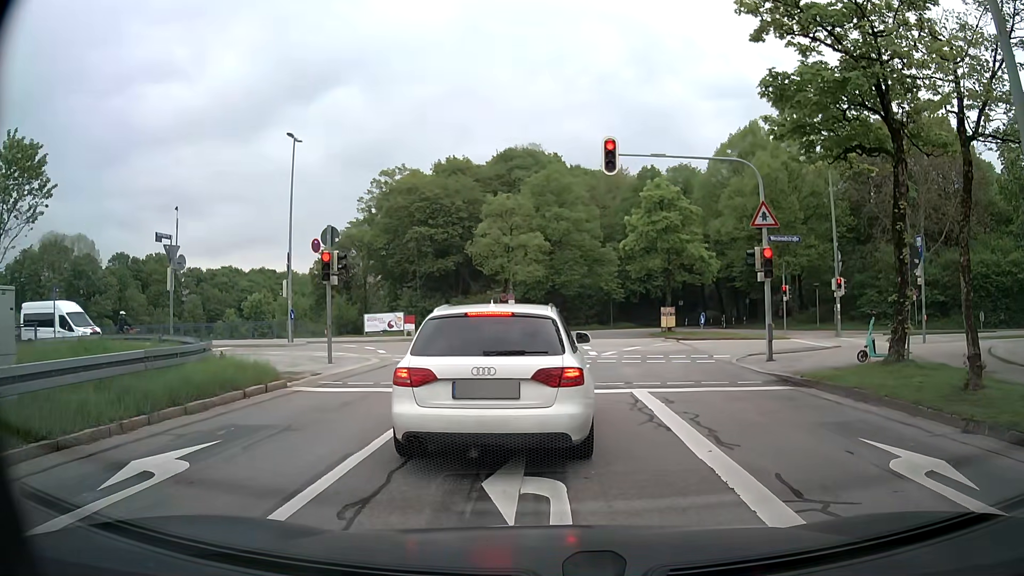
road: secondary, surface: asphalt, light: Day
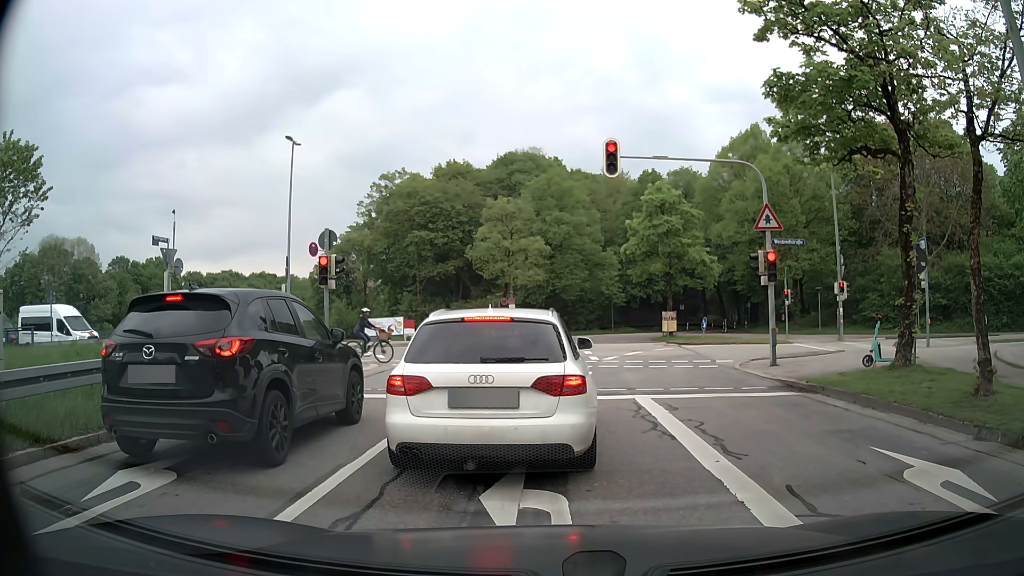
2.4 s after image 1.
(0.0, +0.3) m; 0°
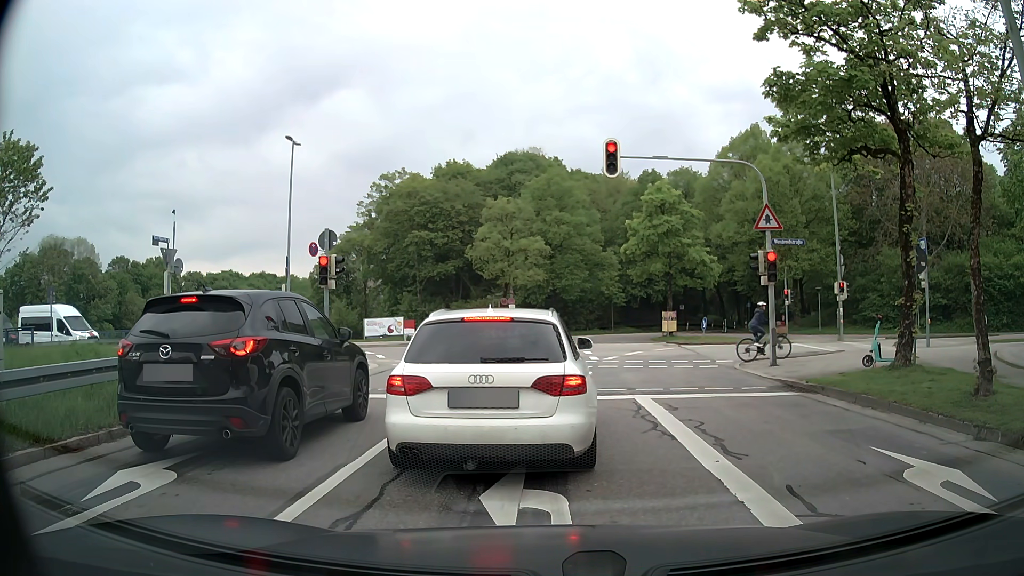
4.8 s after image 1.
(0.0, 0.0) m; 0°
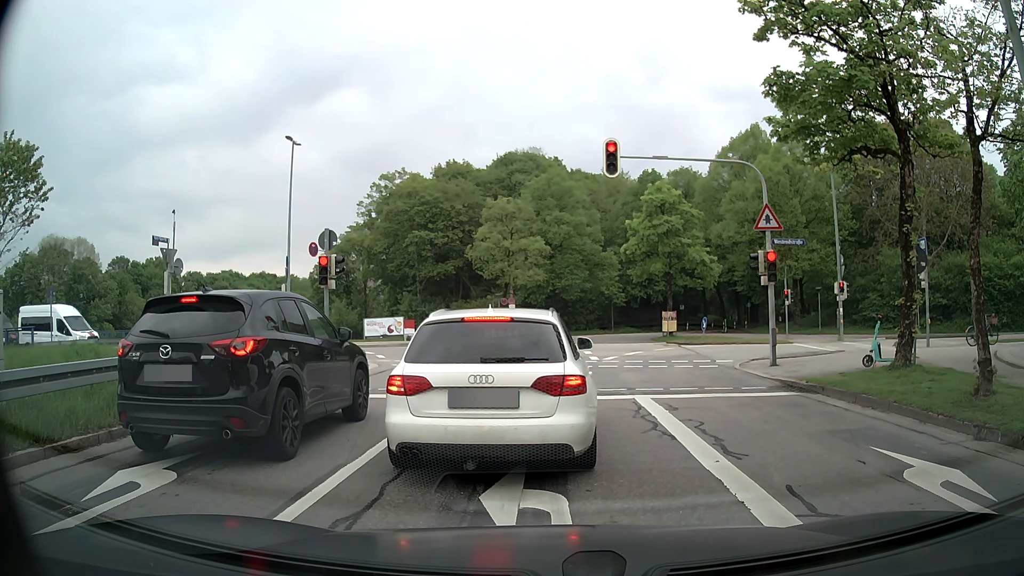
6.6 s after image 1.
(0.0, 0.0) m; 0°
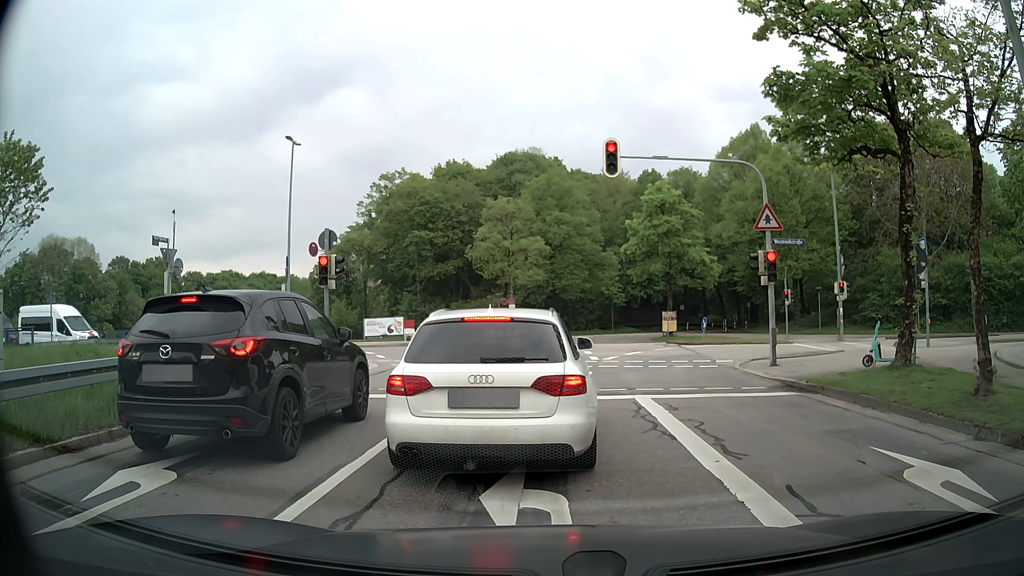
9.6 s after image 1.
(0.0, 0.0) m; 0°
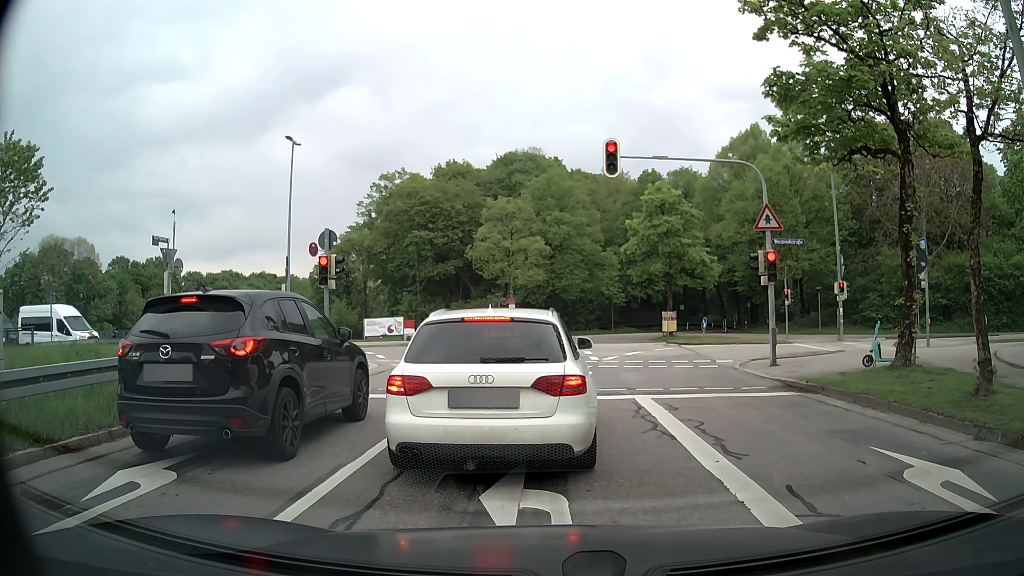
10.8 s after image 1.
(0.0, 0.0) m; 0°
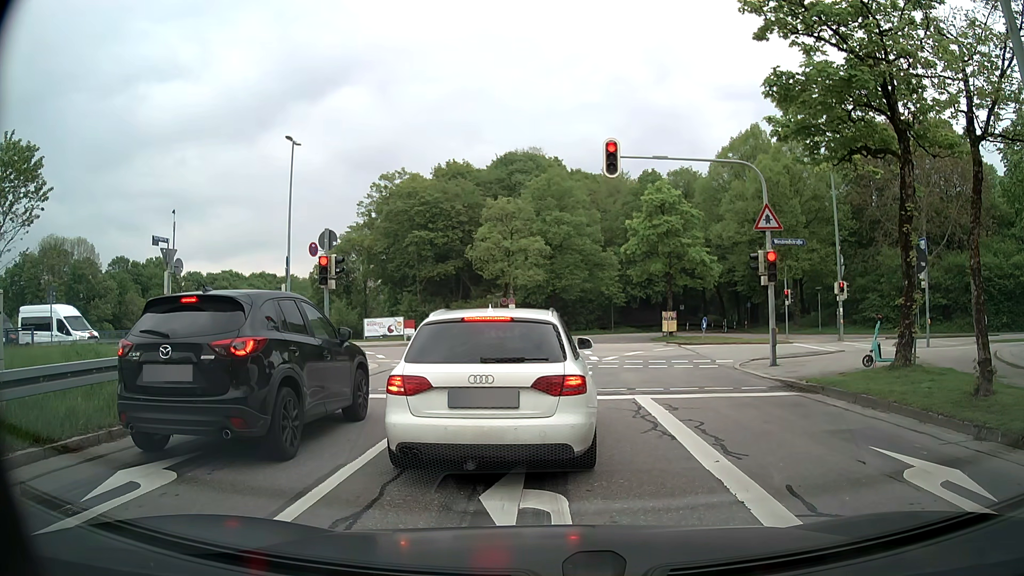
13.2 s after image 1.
(0.0, 0.0) m; 0°
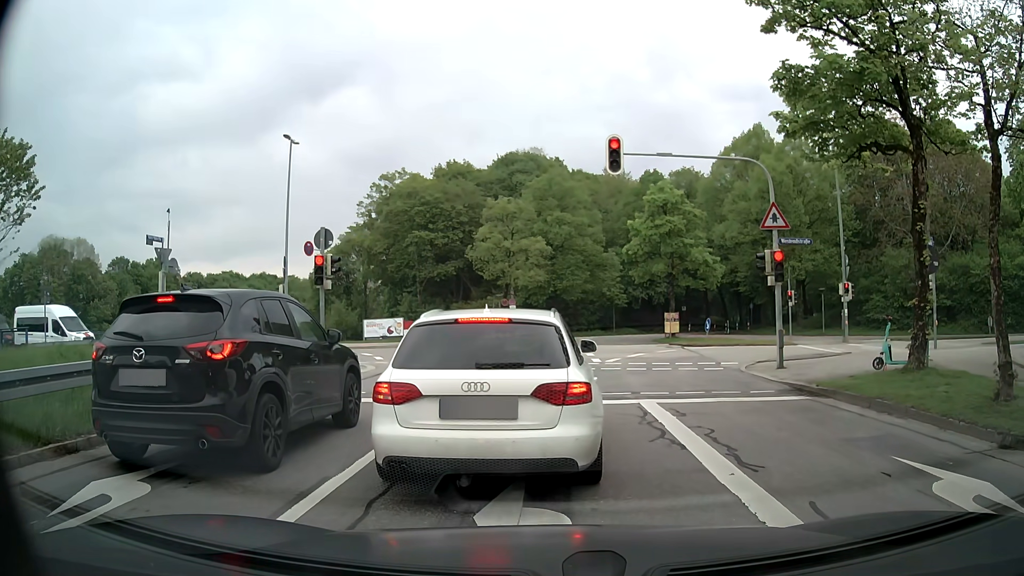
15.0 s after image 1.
(0.0, +0.5) m; 0°
